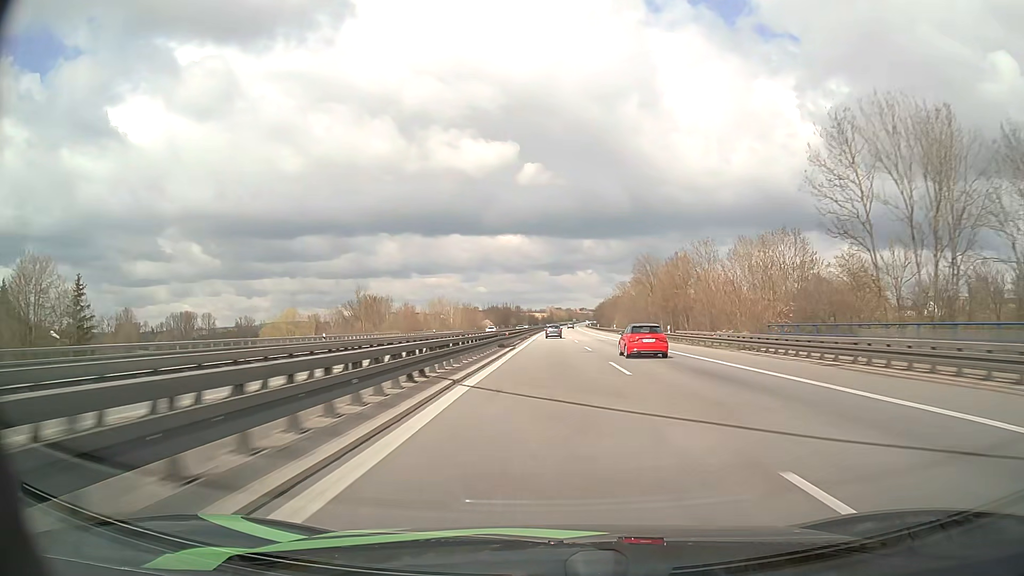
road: motorway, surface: asphalt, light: Day
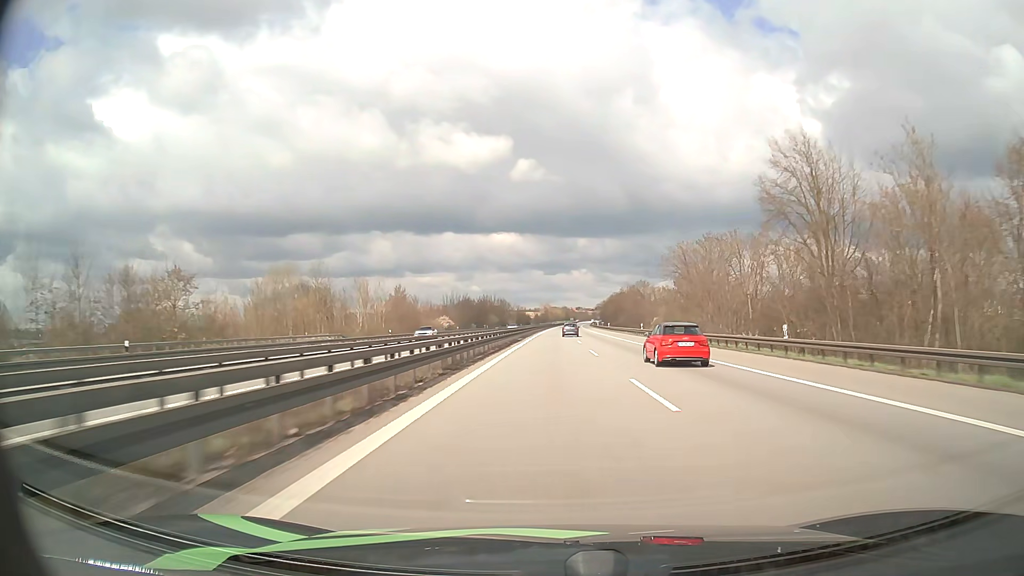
(+0.6, +80.8) m; 0°
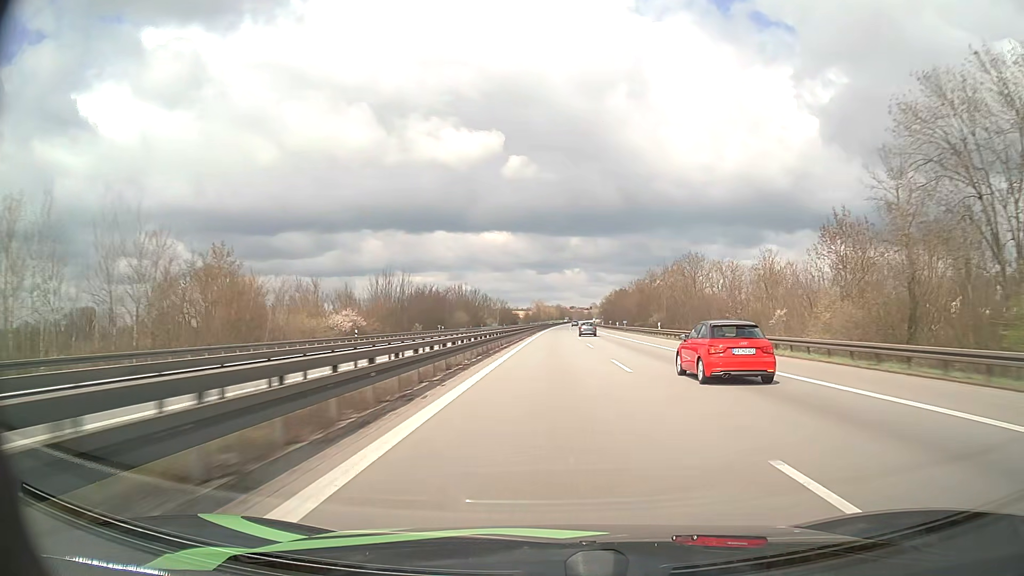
(+0.4, +64.7) m; +1°
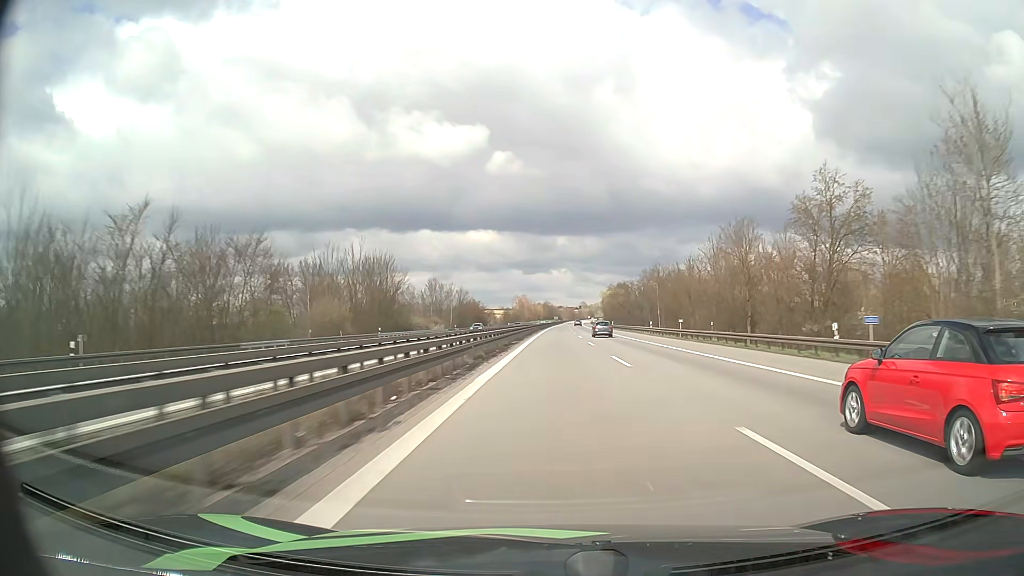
(+0.8, +88.8) m; +1°
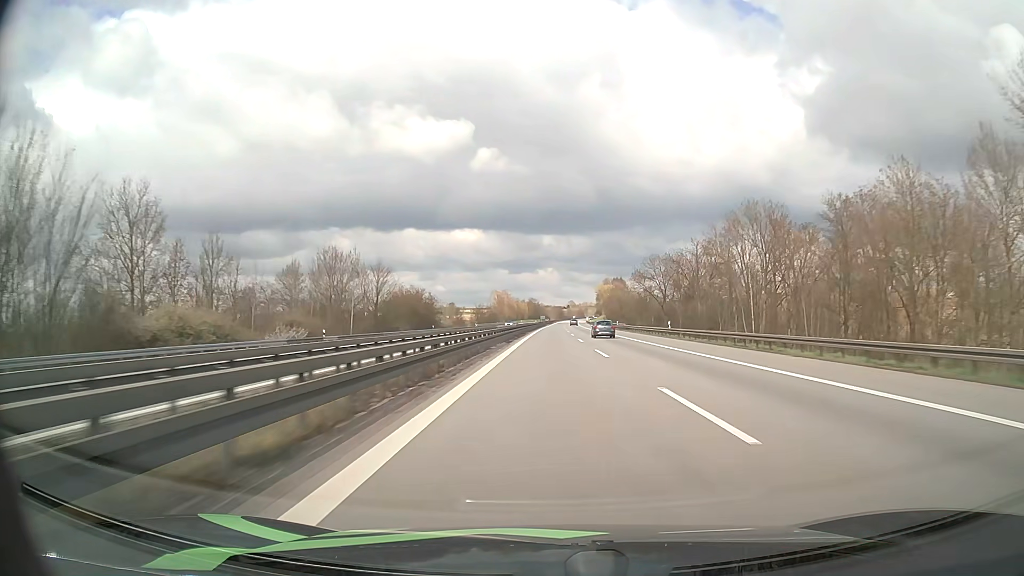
(+0.6, +67.7) m; +1°
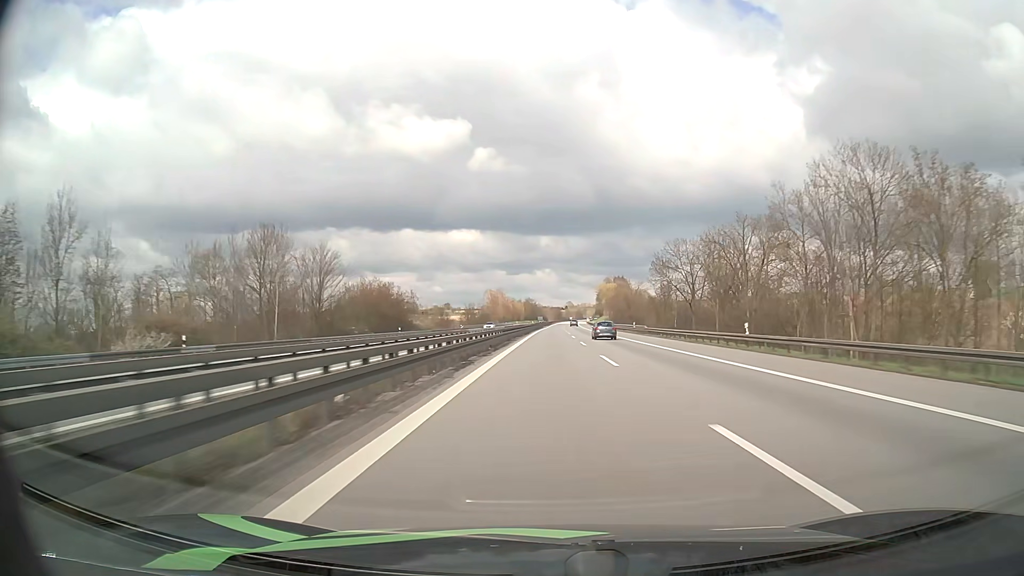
(0.0, +22.8) m; 0°
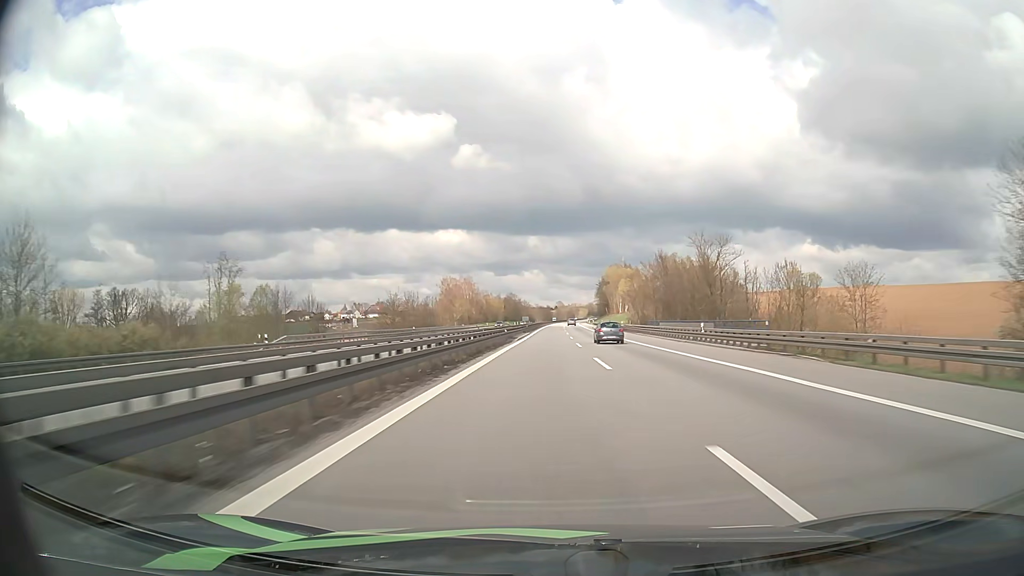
(+0.7, +92.2) m; +1°
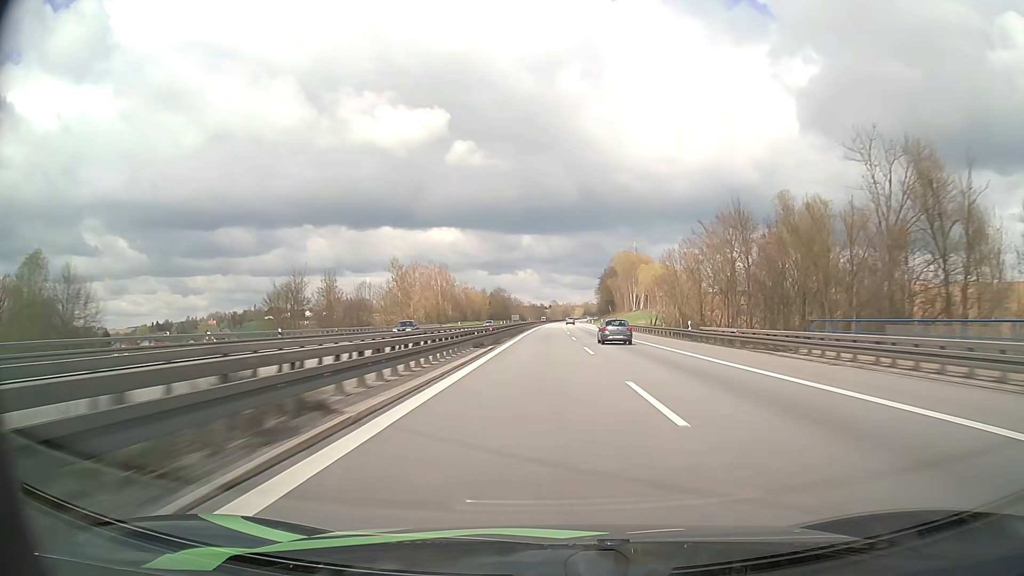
(+0.1, +46.9) m; 0°
(0, +10) (0, +20) (0, +30) (0, +40) (0, +50) (0, +60) (+1, +70) (+1, +80) (+1, +90) (+1, +100) m
